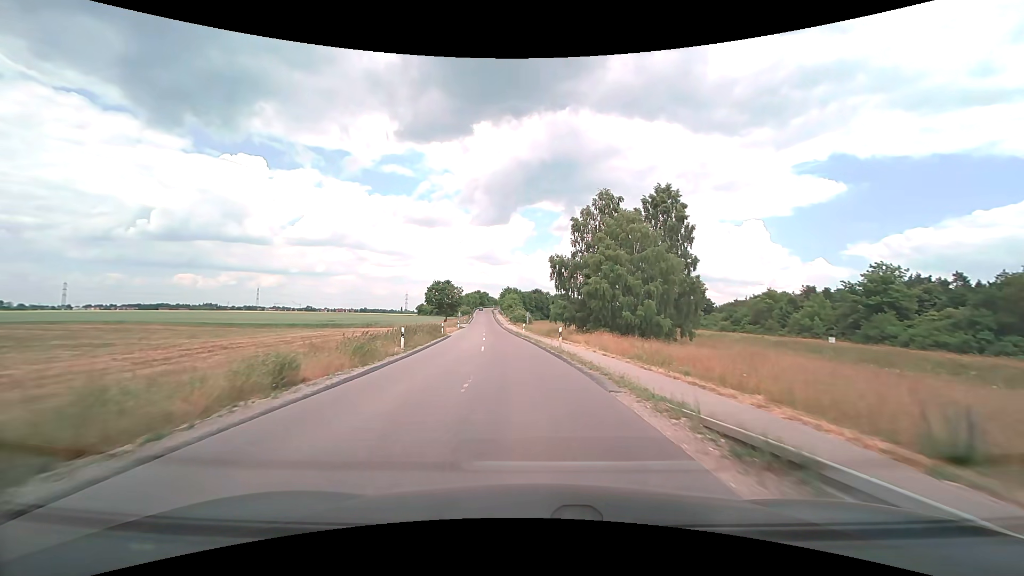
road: tertiary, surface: asphalt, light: Day
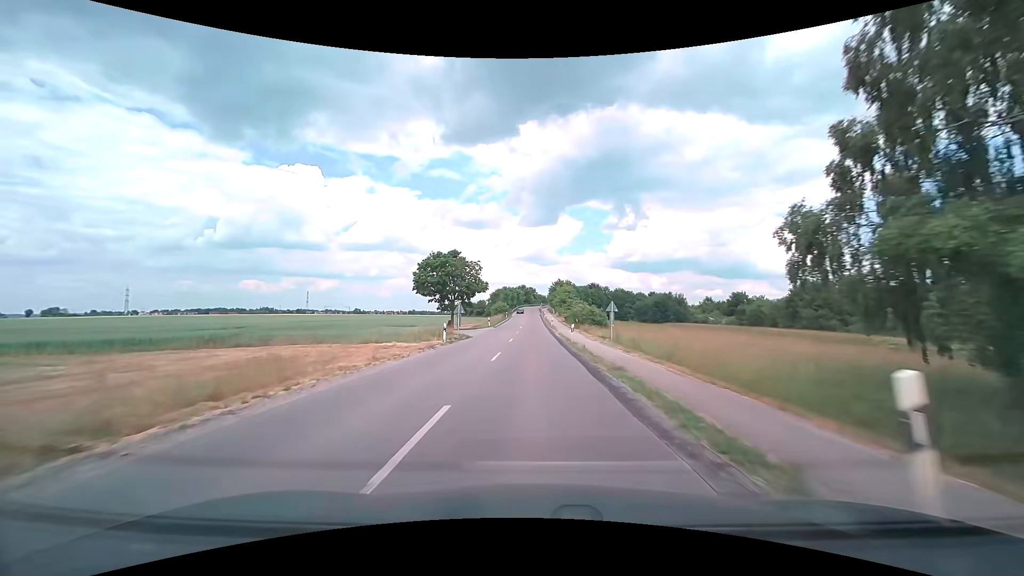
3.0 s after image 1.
(-2.9, +43.0) m; -6°
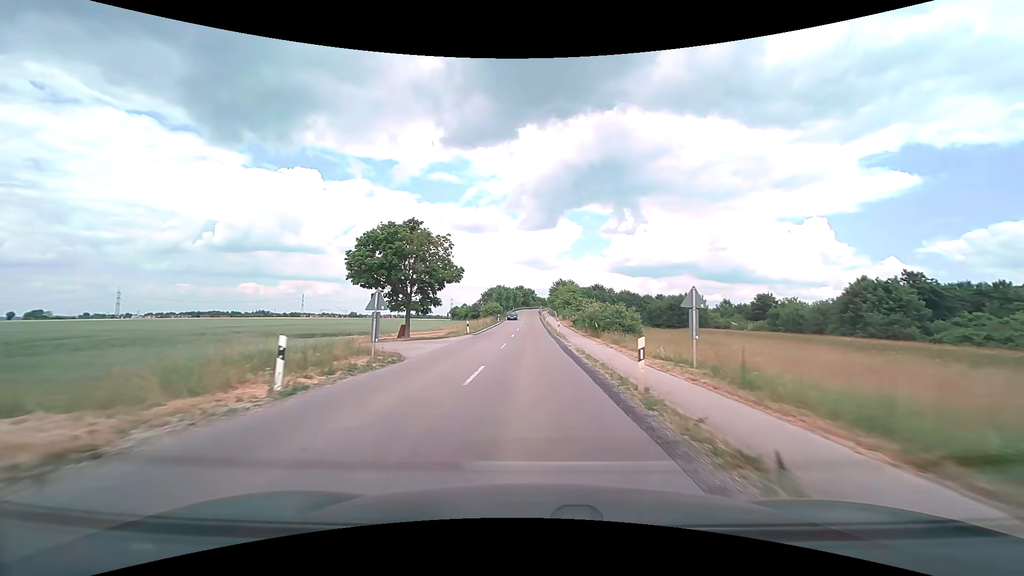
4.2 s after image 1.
(-0.1, +18.1) m; 0°
(0, +10) (0, +20) (0, +30) (0, +40) (0, +50) (0, +60) (0, +70) (0, +80) (-1, +90) (-1, +100) m
